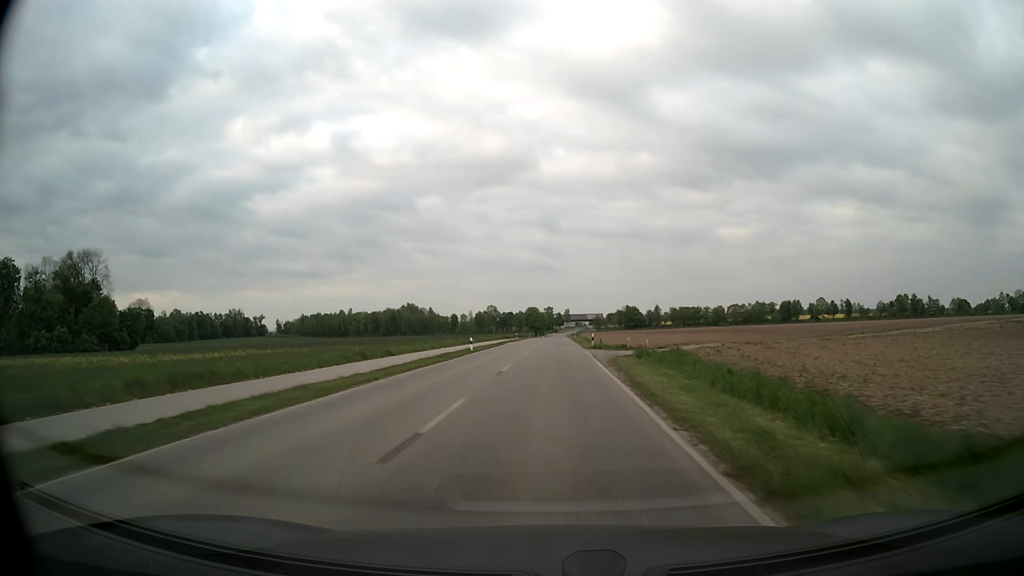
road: secondary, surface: asphalt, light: Day
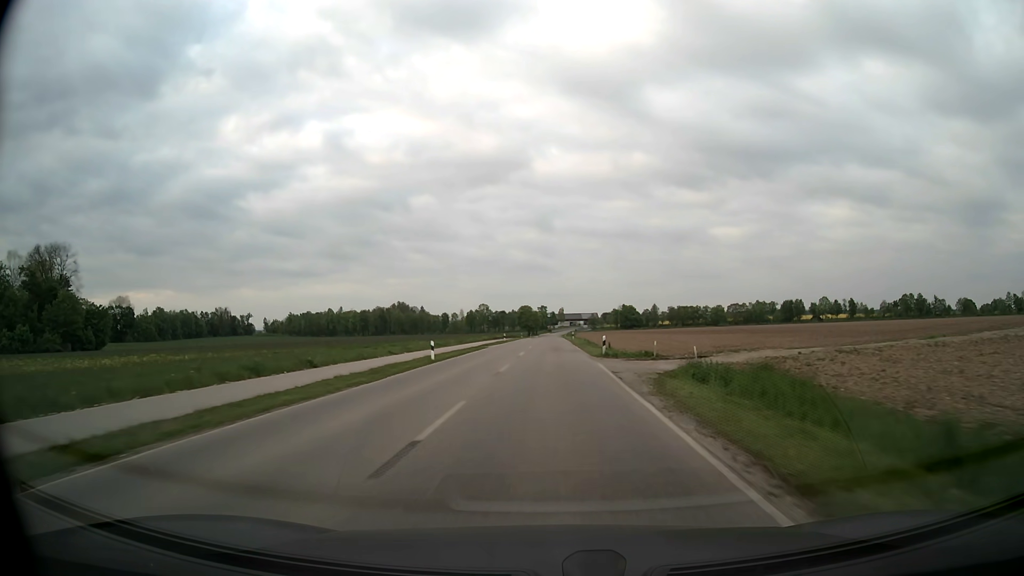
(0.0, +12.8) m; 0°
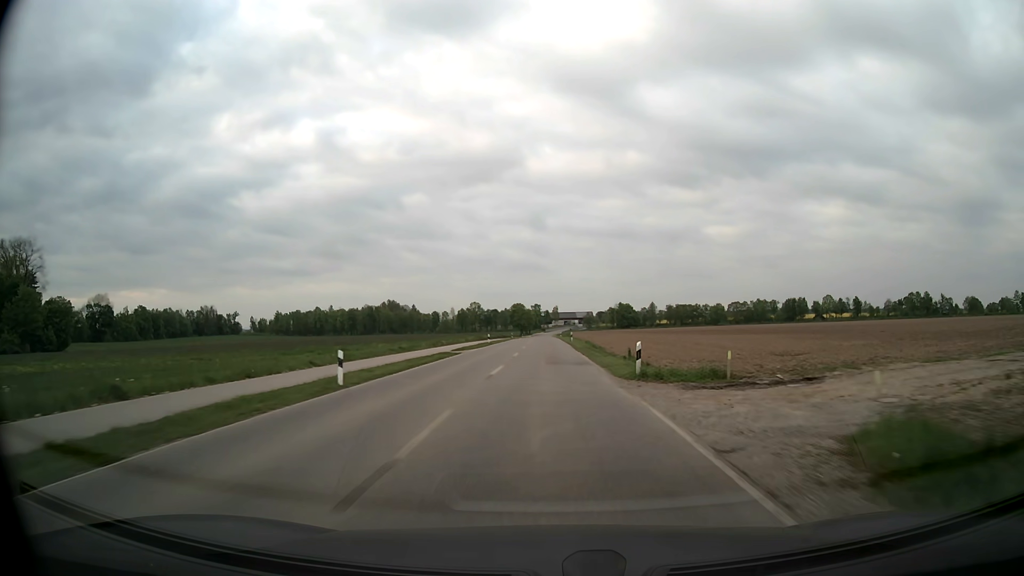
(+0.1, +13.3) m; +1°
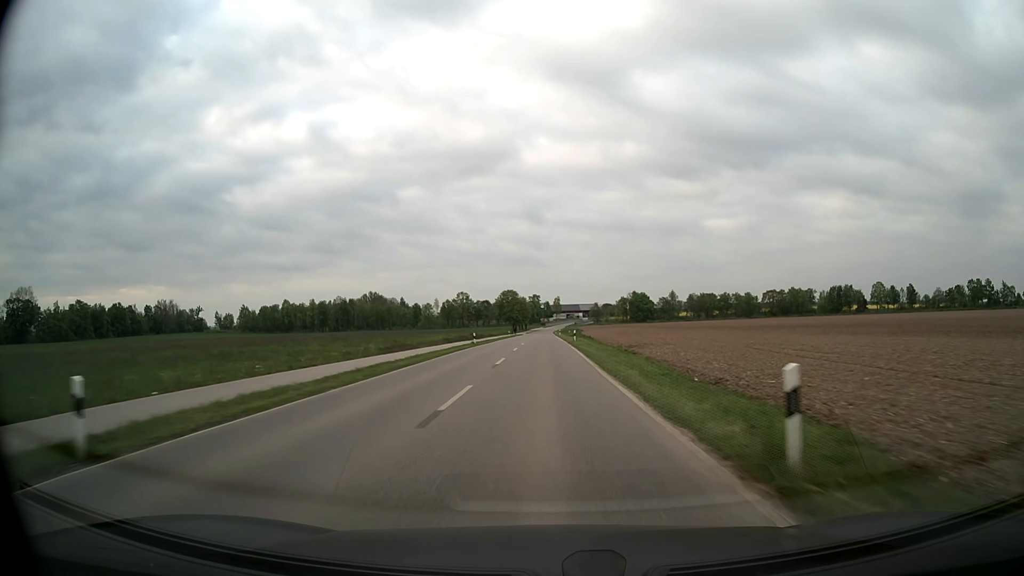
(+0.1, +56.8) m; 0°
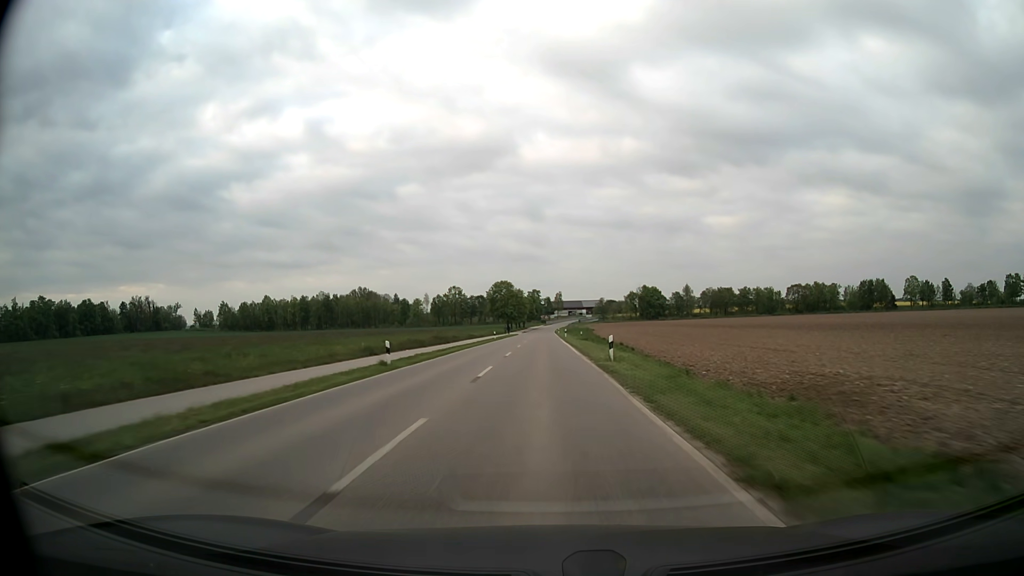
(0.0, +29.5) m; 0°
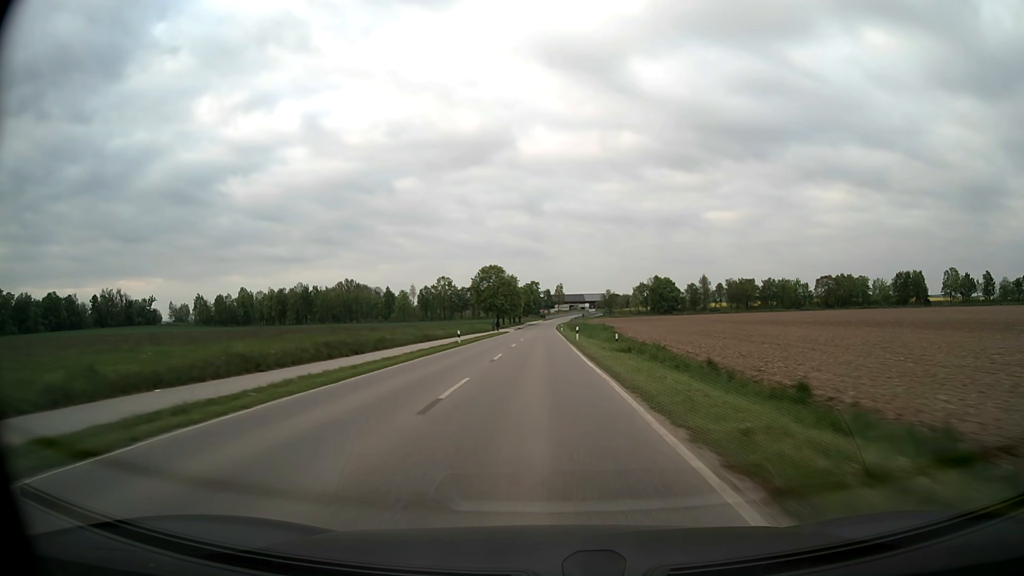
(+0.1, +29.9) m; 0°
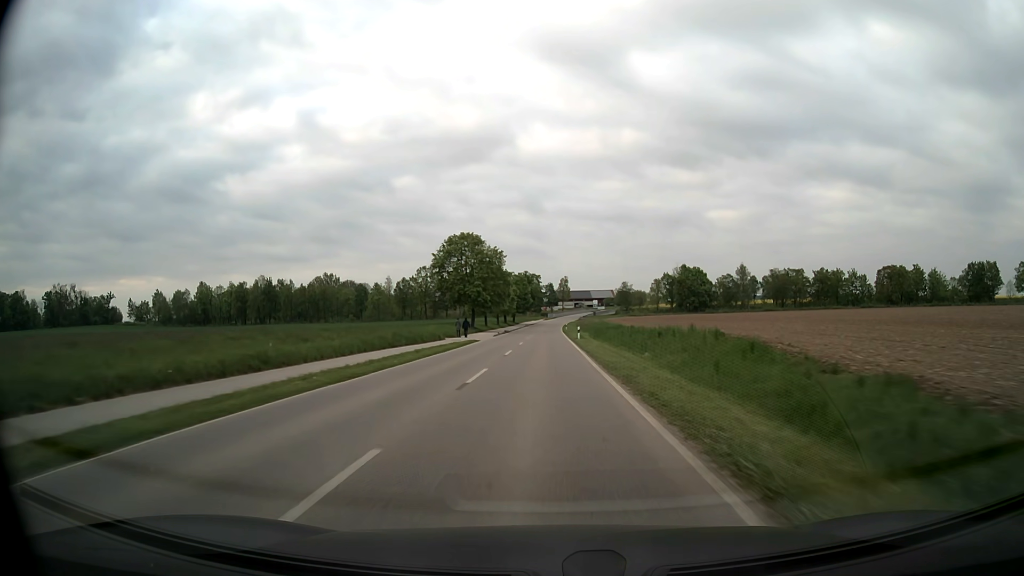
(-0.2, +45.1) m; 0°
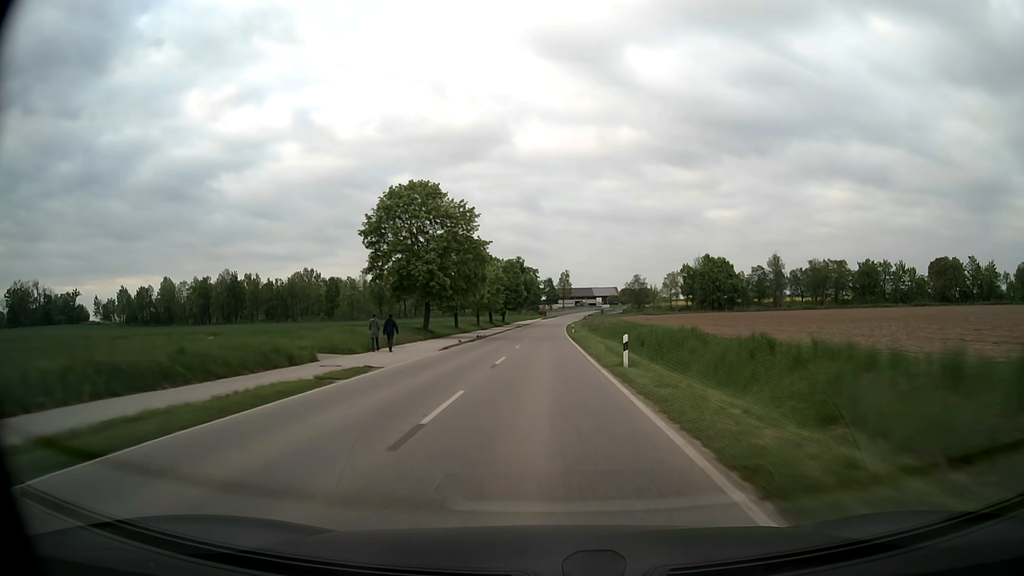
(0.0, +30.1) m; 0°
(0, +10) (0, +20) (0, +30) (0, +40) (0, +50) (0, +60) (0, +70) (0, +80) (+1, +90) (+1, +100) m
